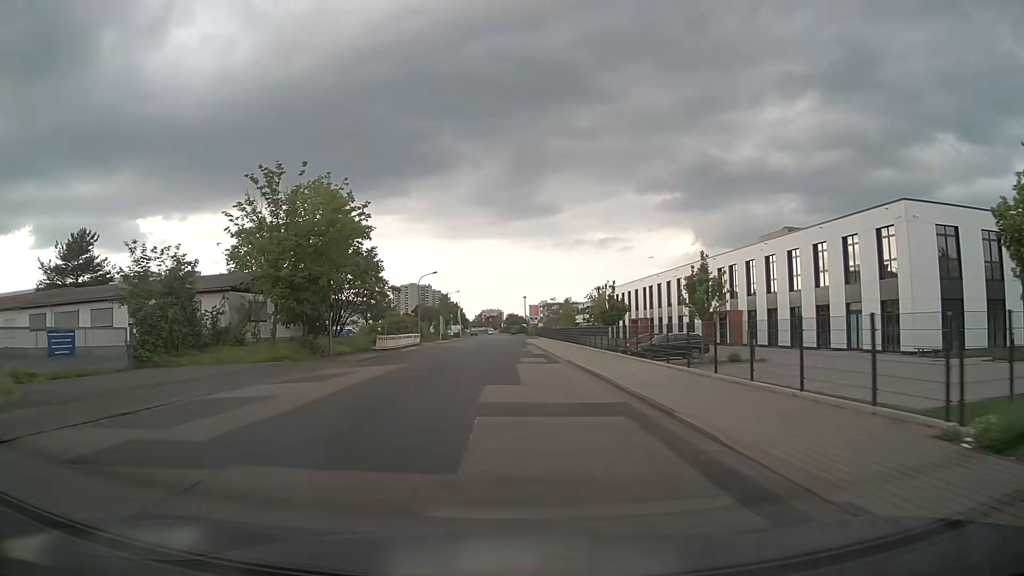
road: unclassified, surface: asphalt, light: Day
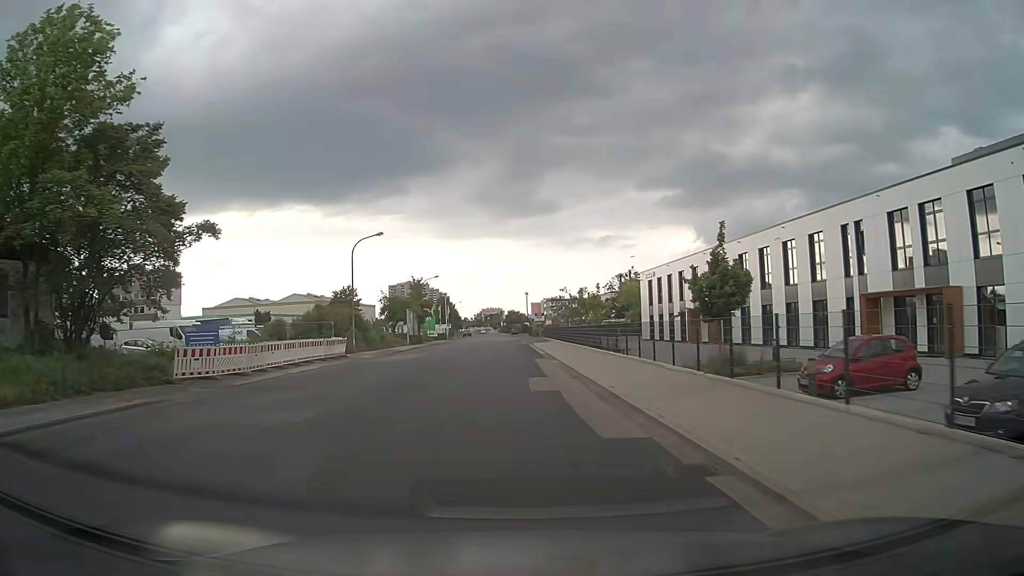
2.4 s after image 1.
(0.0, +30.2) m; 0°
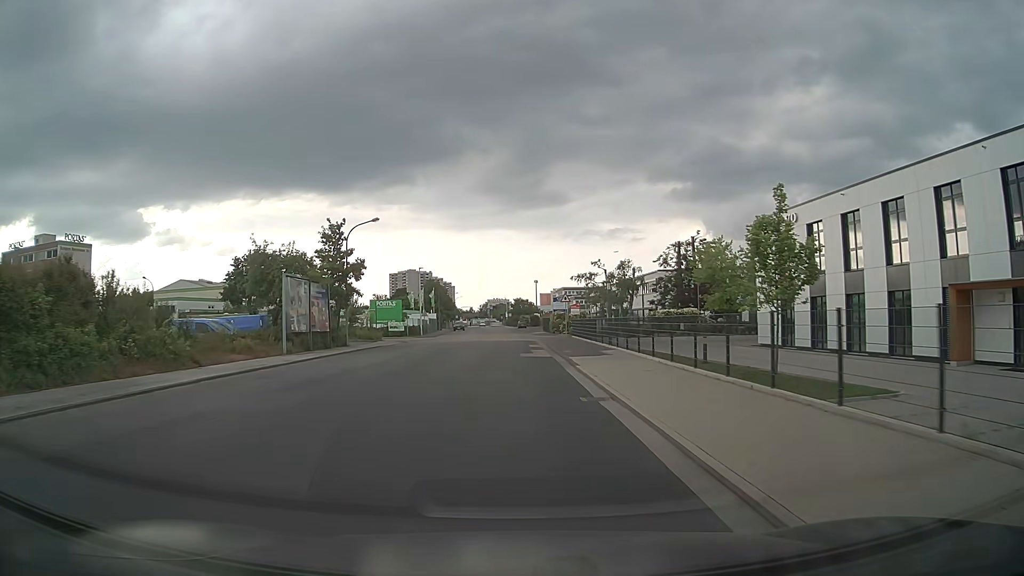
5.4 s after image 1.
(-0.3, +38.0) m; -1°
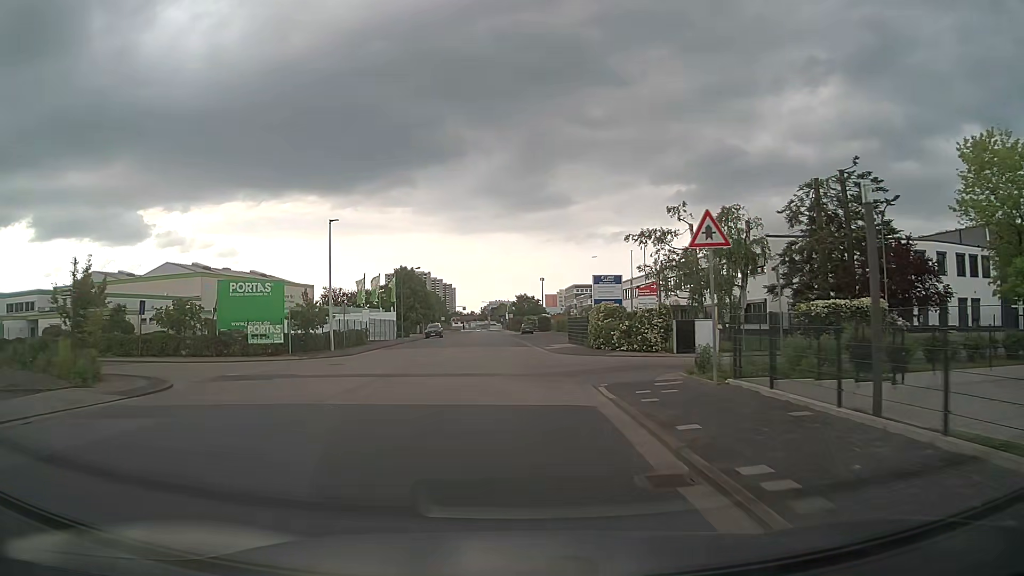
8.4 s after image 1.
(0.0, +38.1) m; 0°
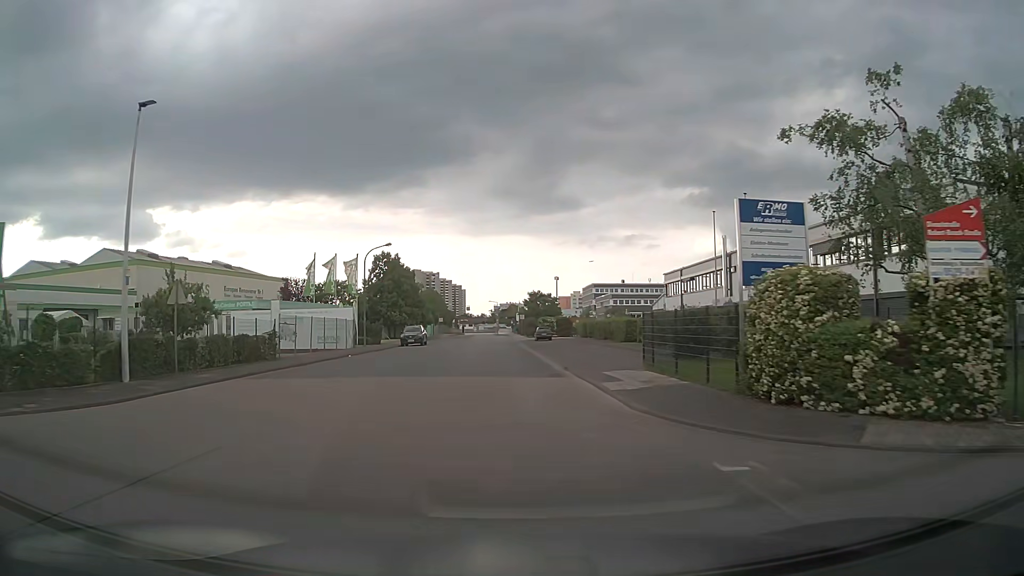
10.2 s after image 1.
(-0.2, +22.9) m; -1°
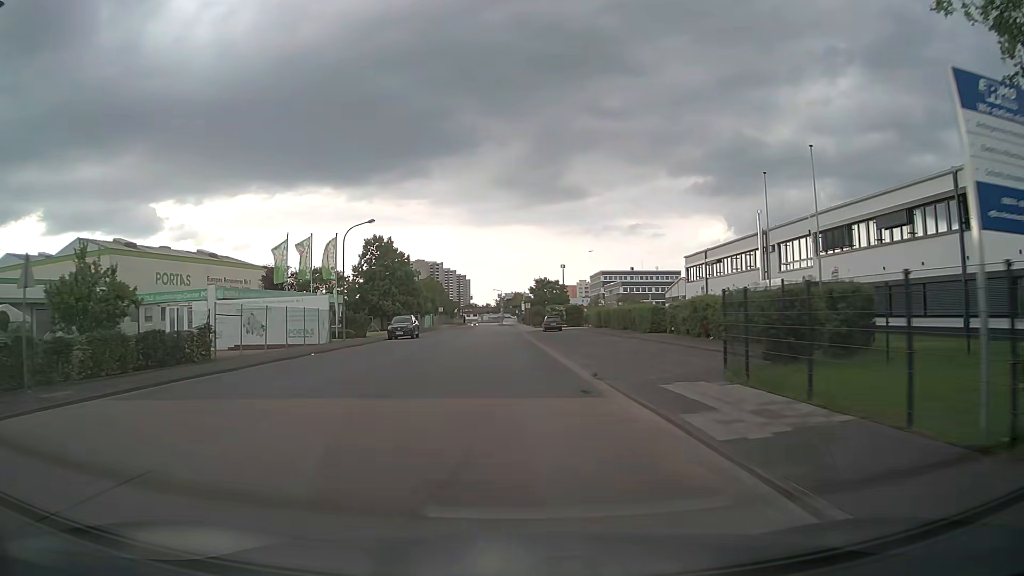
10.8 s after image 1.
(-0.1, +7.6) m; 0°
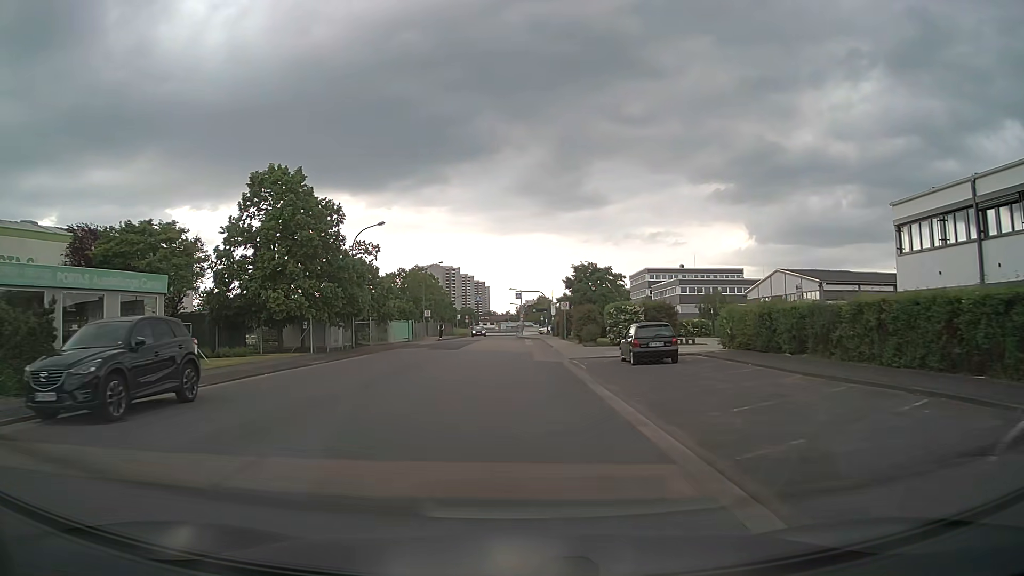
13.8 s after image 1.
(-1.4, +38.0) m; -3°
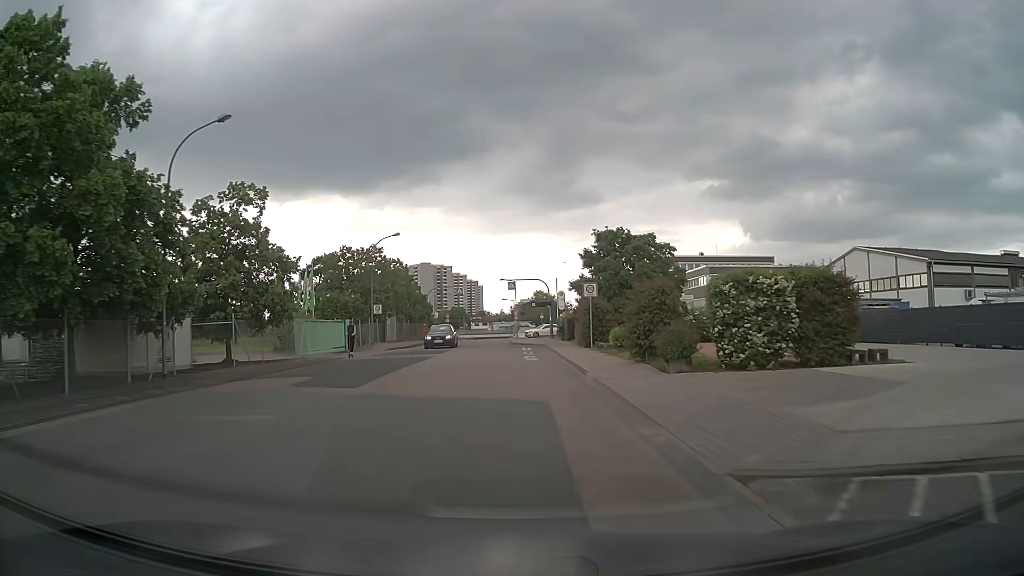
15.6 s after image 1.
(+0.1, +22.9) m; +1°
(0, +10) (0, +20) (-1, +30) (-2, +40) (-3, +50) (-3, +60) (-3, +70) (-3, +80) (-3, +90) (-4, +100) m
